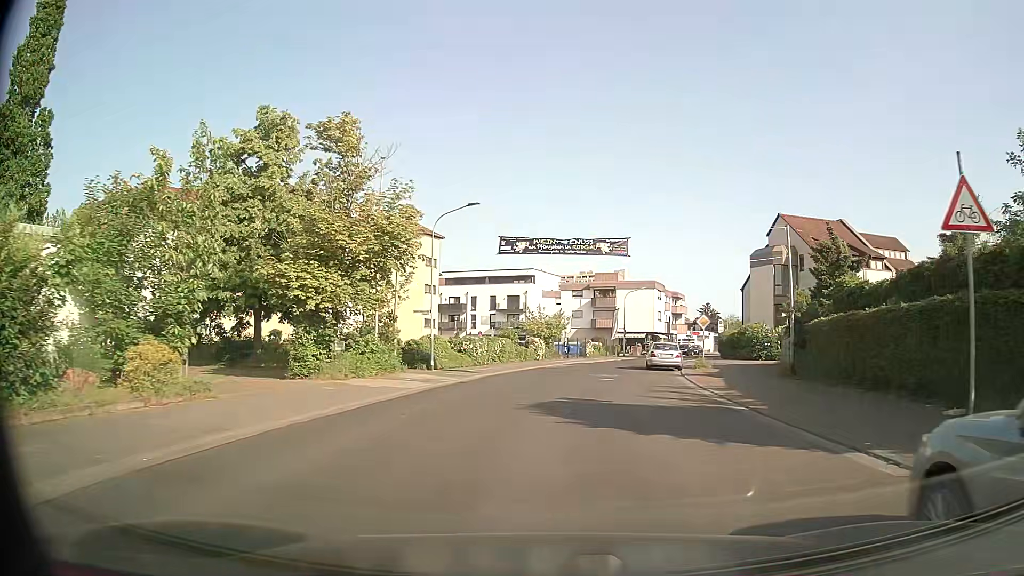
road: tertiary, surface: asphalt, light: Day
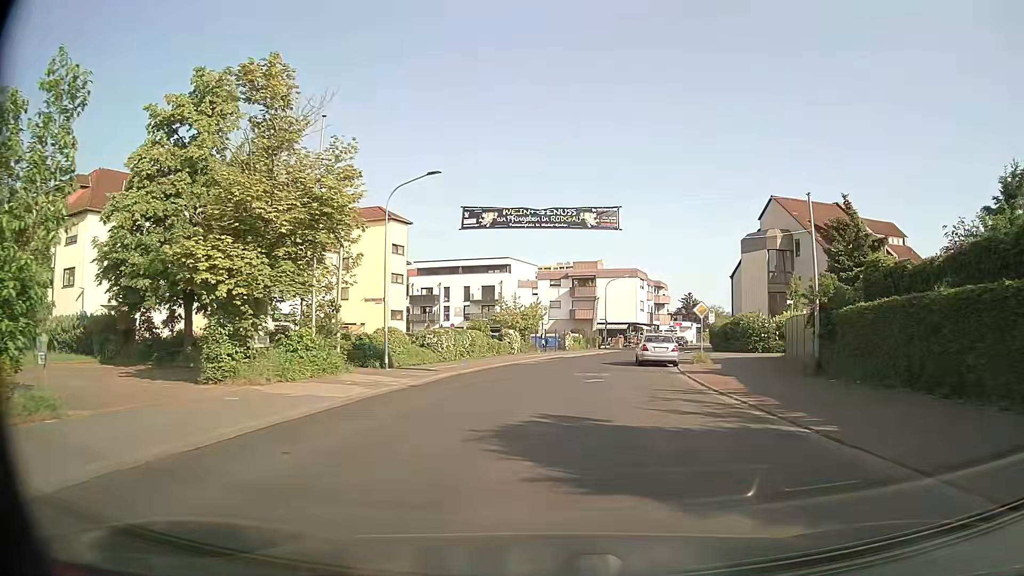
(+0.1, +4.8) m; +3°
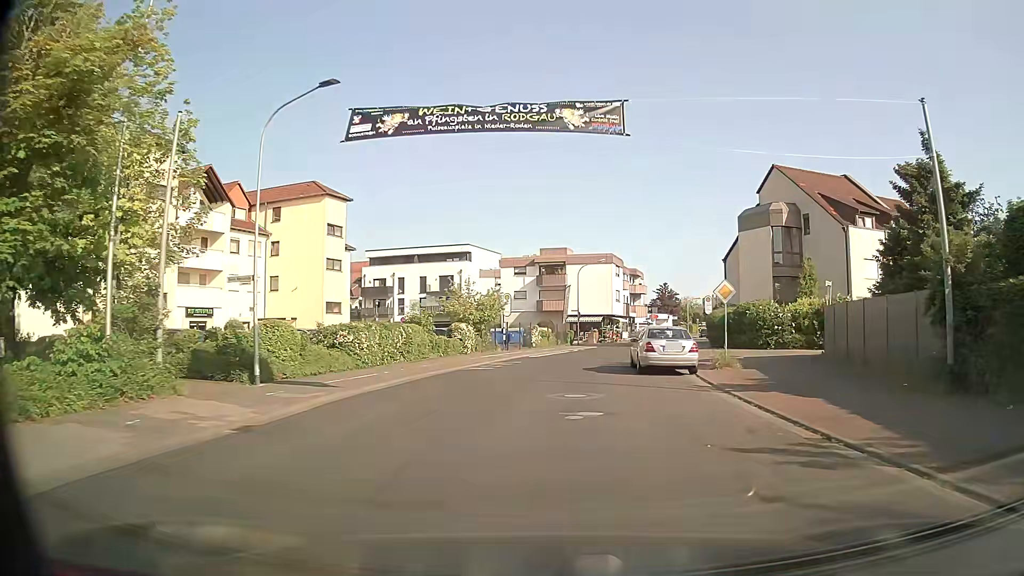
(+0.1, +9.7) m; +2°
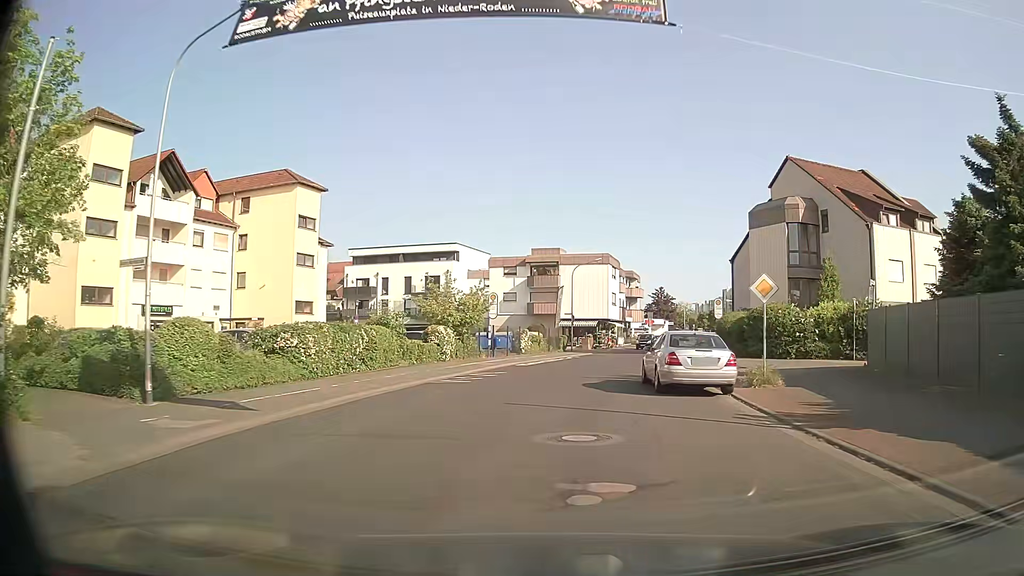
(0.0, +4.9) m; 0°
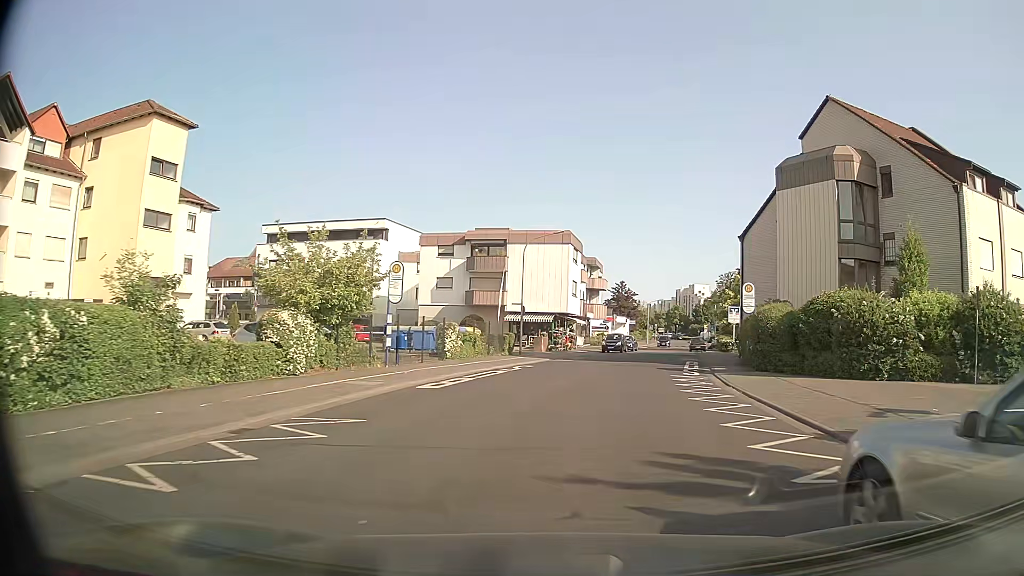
(+0.5, +14.9) m; +5°
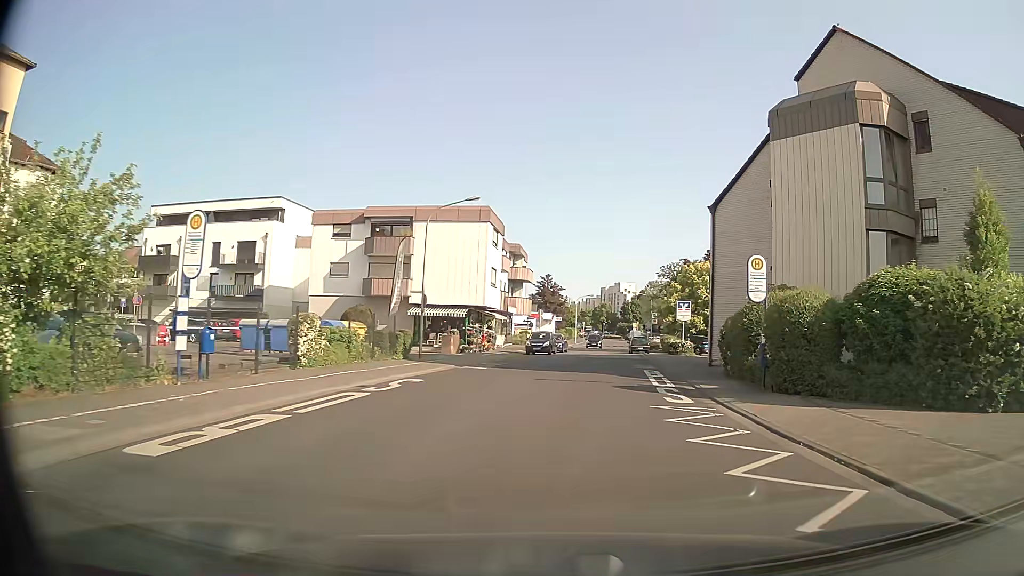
(+0.5, +9.9) m; +6°
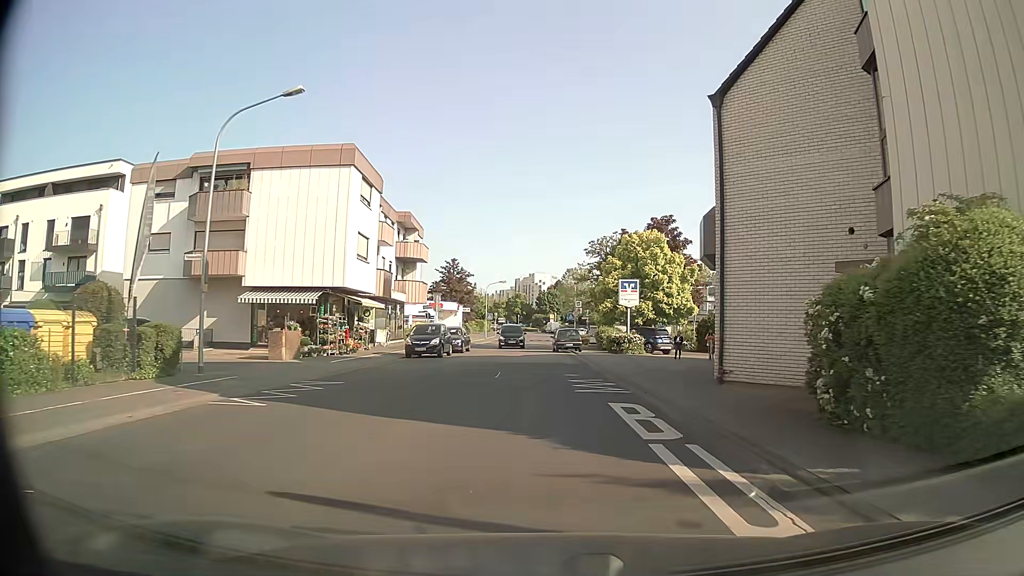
(+1.0, +14.4) m; +8°
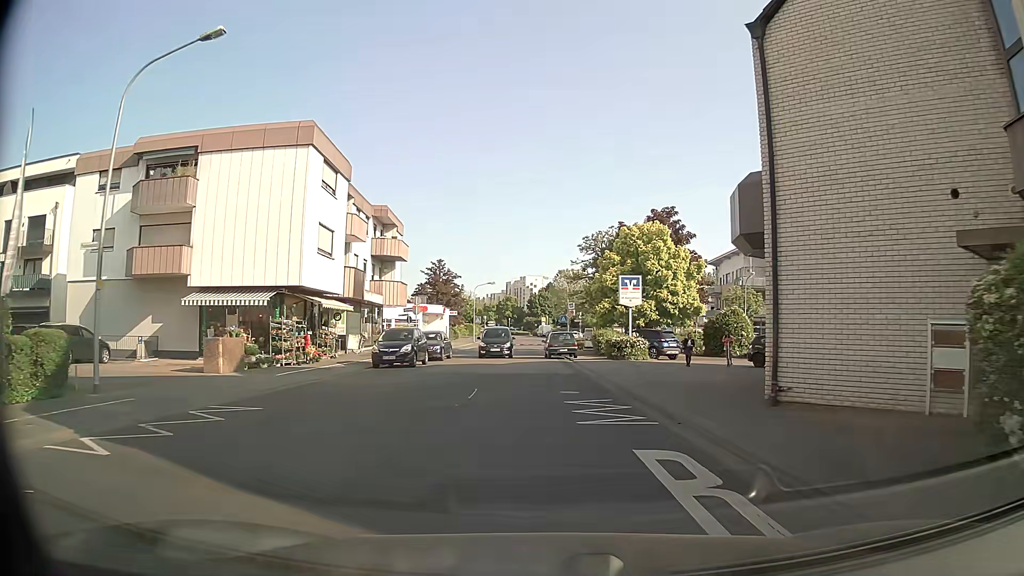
(0.0, +4.6) m; 0°
(0, +10) (0, +20) (-2, +30) (-2, +40) (-2, +50) (-2, +60) (-1, +70) (-1, +80) (-1, +90) (-2, +100) m
